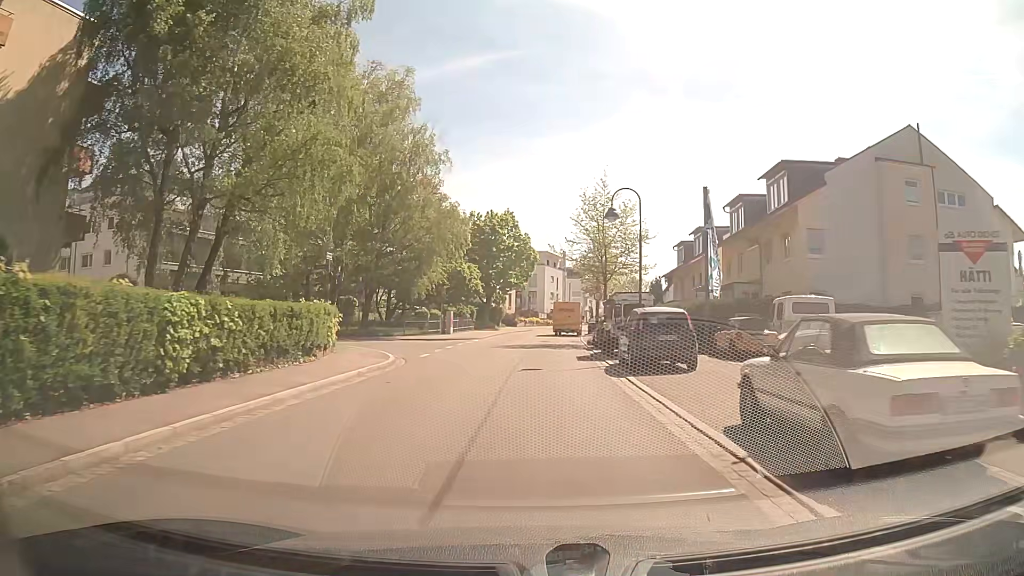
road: secondary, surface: asphalt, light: Day
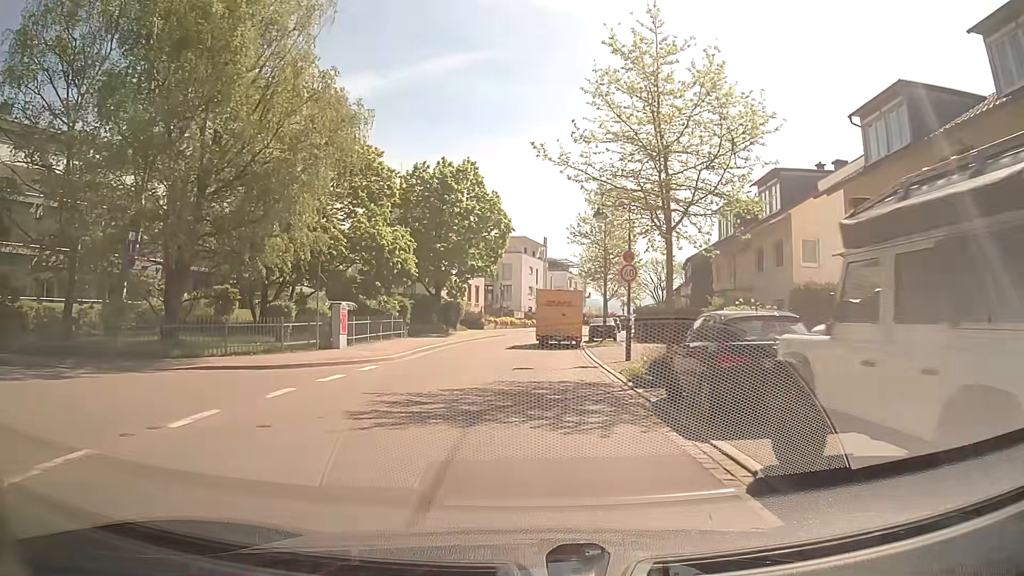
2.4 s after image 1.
(+0.1, +21.5) m; +2°
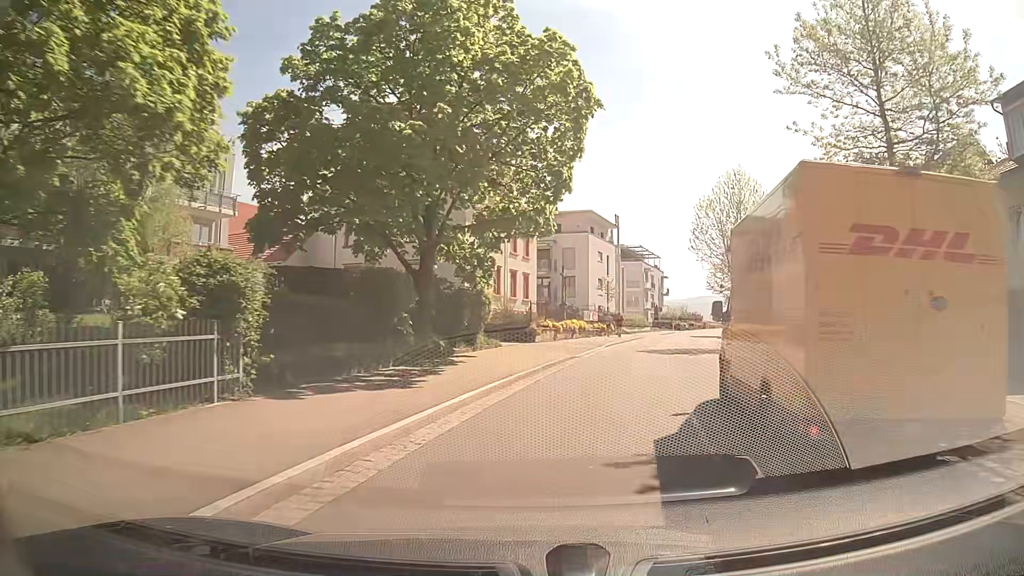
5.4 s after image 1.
(-1.3, +25.4) m; -5°
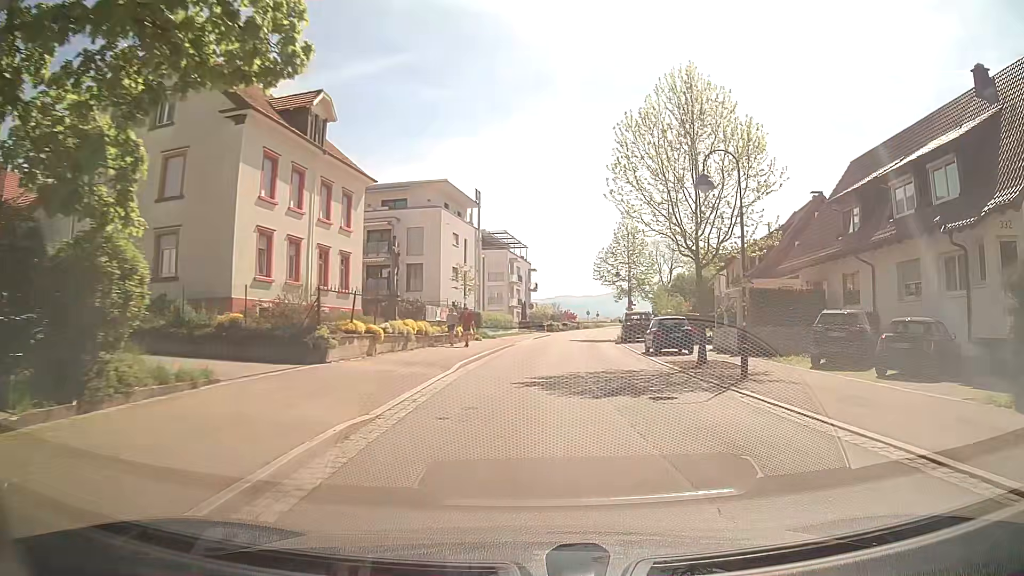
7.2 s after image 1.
(+1.7, +15.7) m; +13°
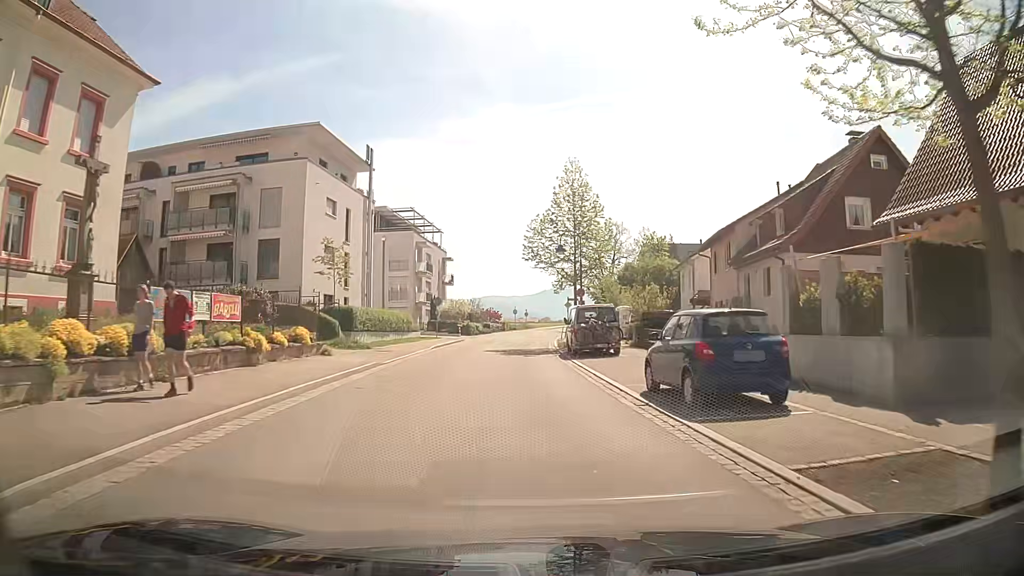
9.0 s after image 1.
(+1.0, +16.9) m; +6°
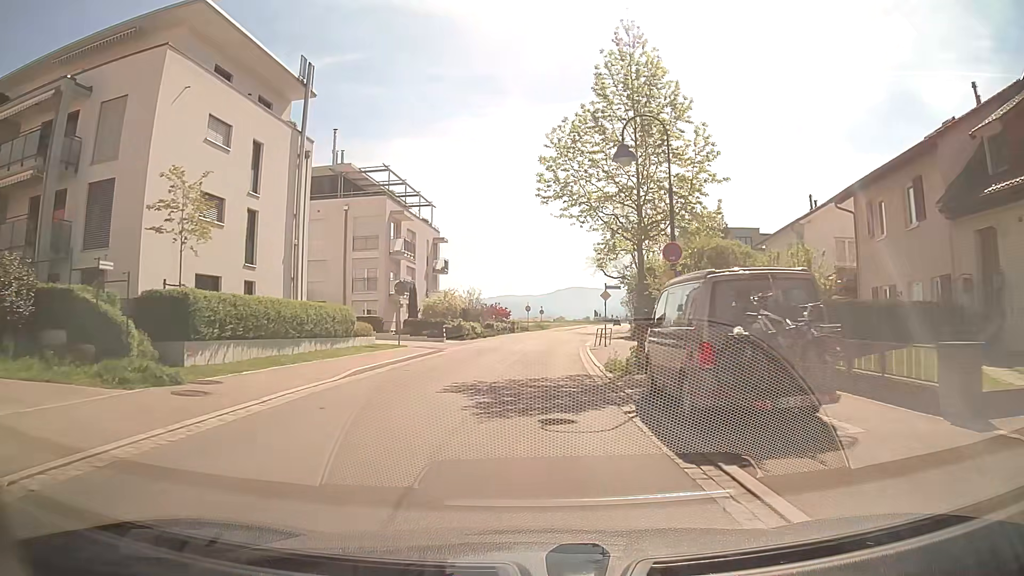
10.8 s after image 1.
(-0.2, +17.8) m; -1°
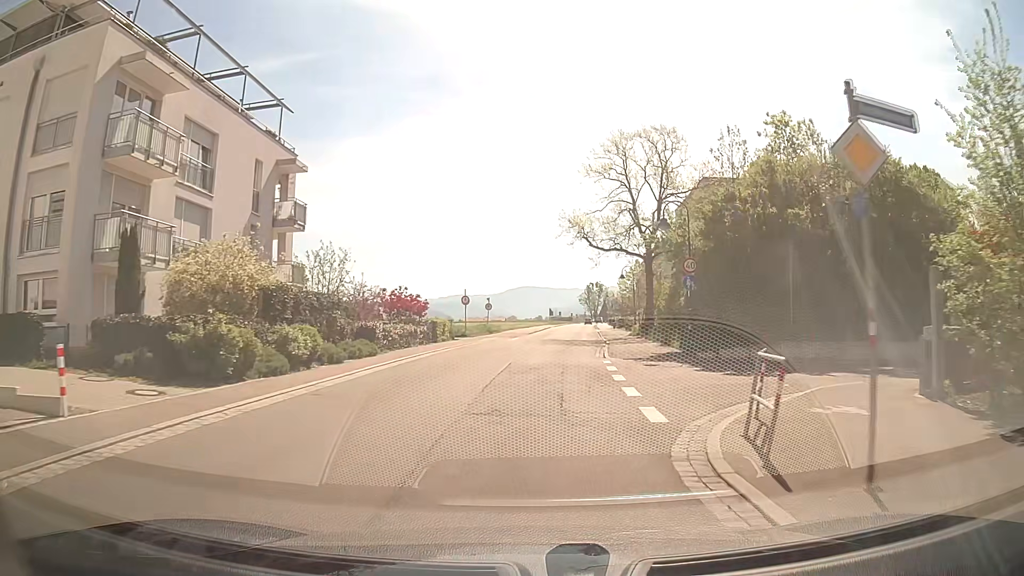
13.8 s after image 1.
(+0.8, +29.9) m; +5°
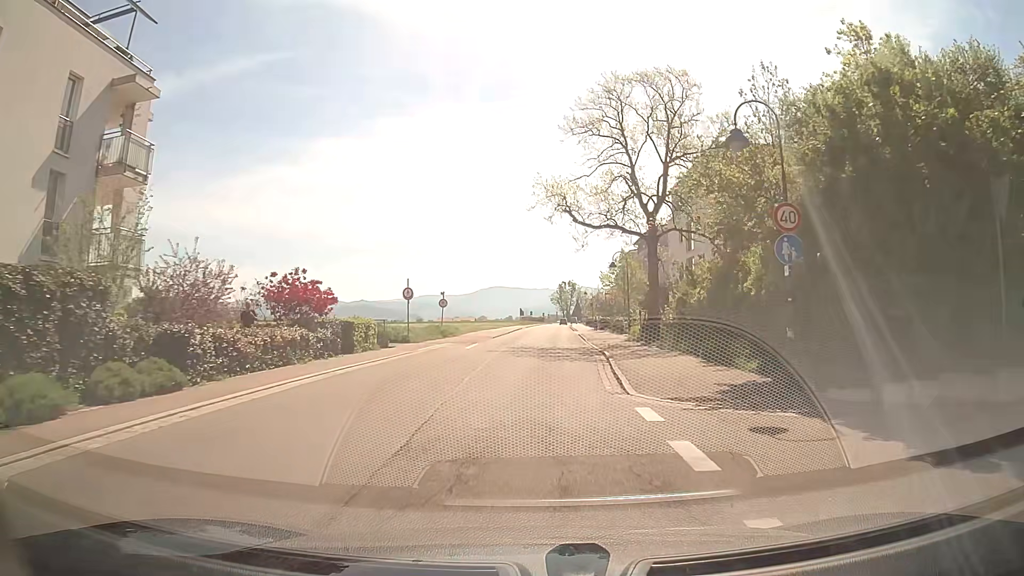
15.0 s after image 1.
(+0.2, +12.1) m; +2°
(0, +10) (0, +20) (+1, +30) (+1, +40) (+2, +50) (+2, +60) (+3, +70) (+3, +80) (+4, +90) (+4, +100) m
